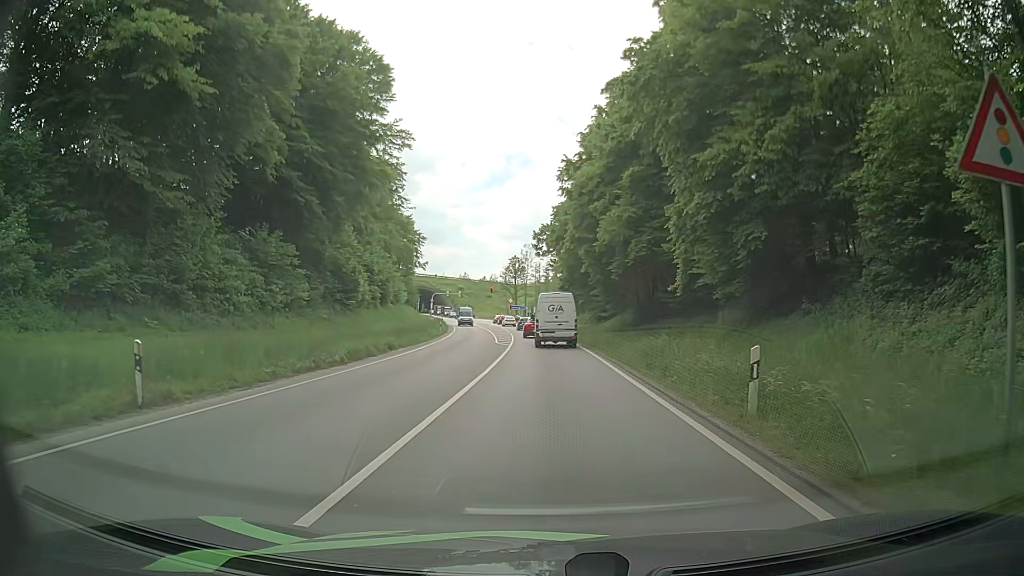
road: primary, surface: asphalt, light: Day
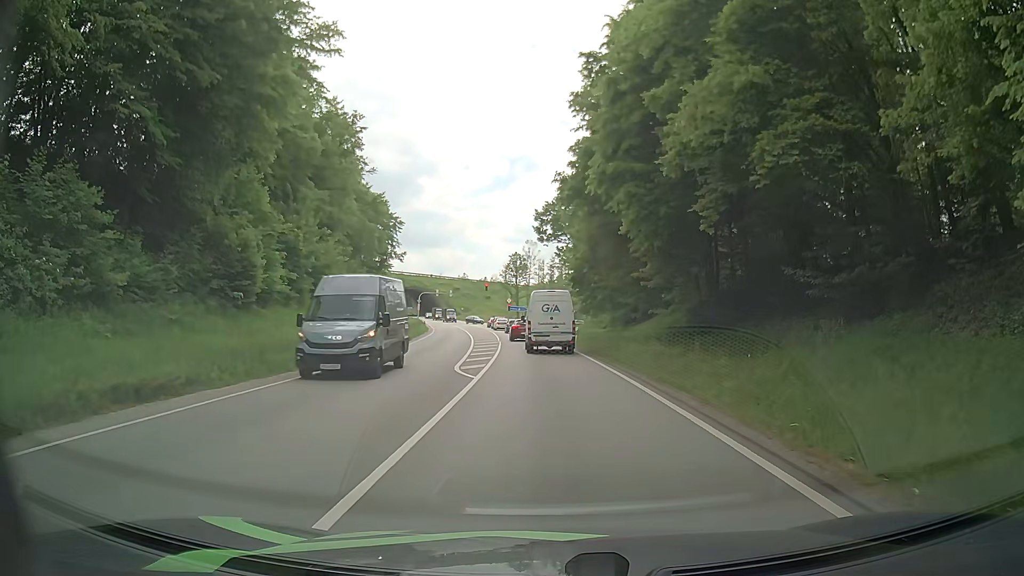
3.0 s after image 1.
(+0.2, +19.7) m; +1°
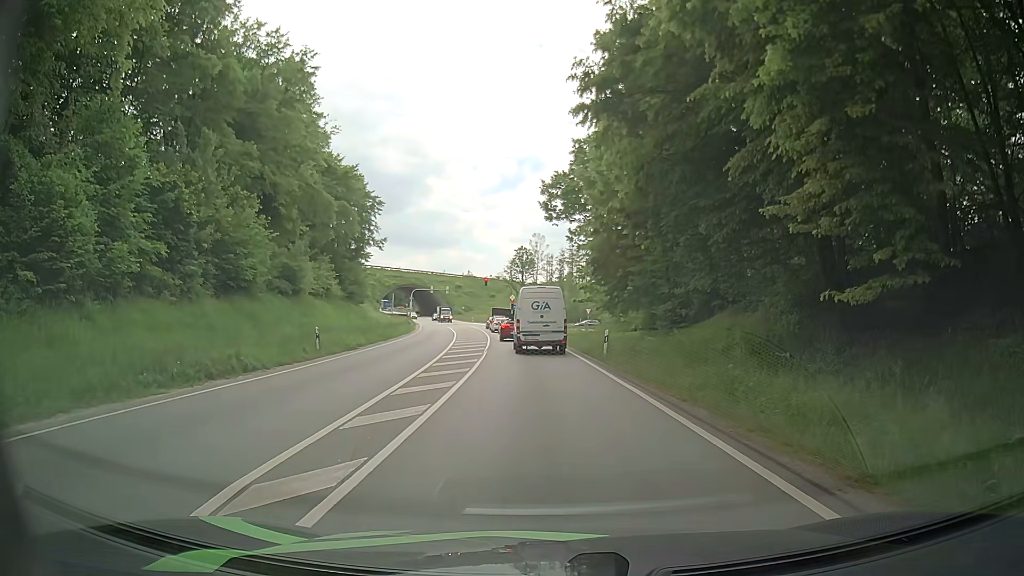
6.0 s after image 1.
(-0.1, +14.9) m; 0°
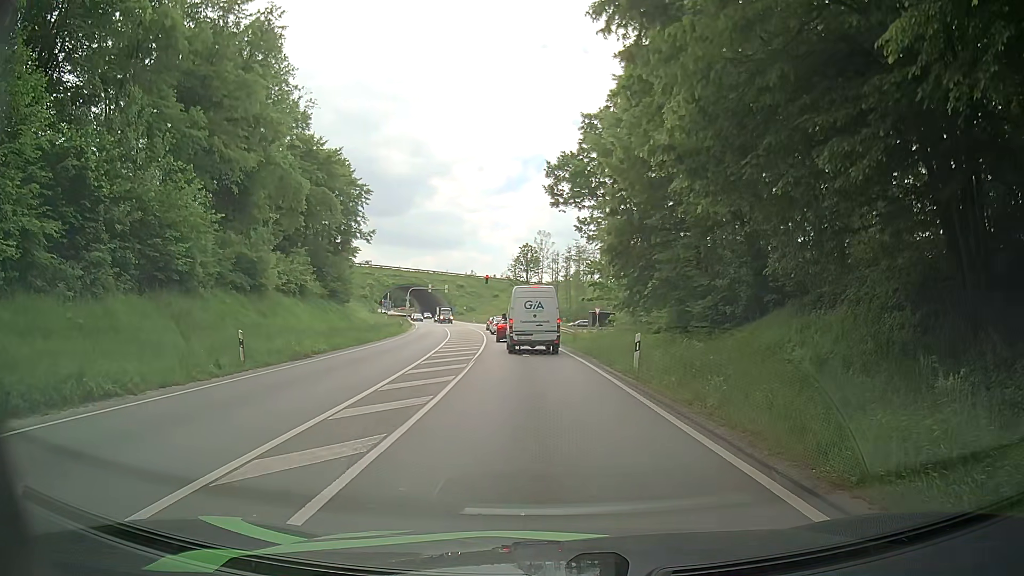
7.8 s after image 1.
(-0.1, +7.0) m; -1°
